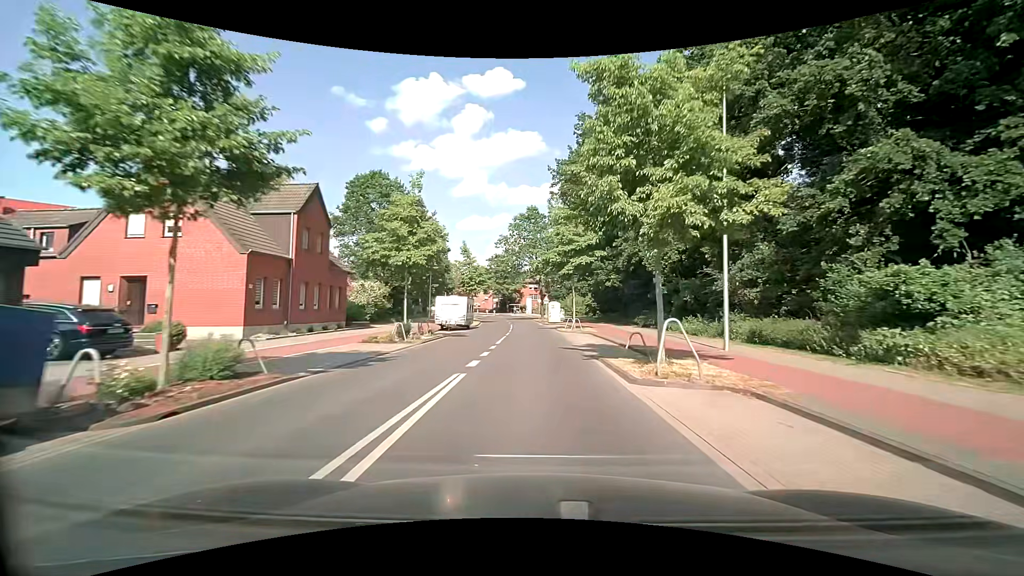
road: tertiary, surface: asphalt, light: Day
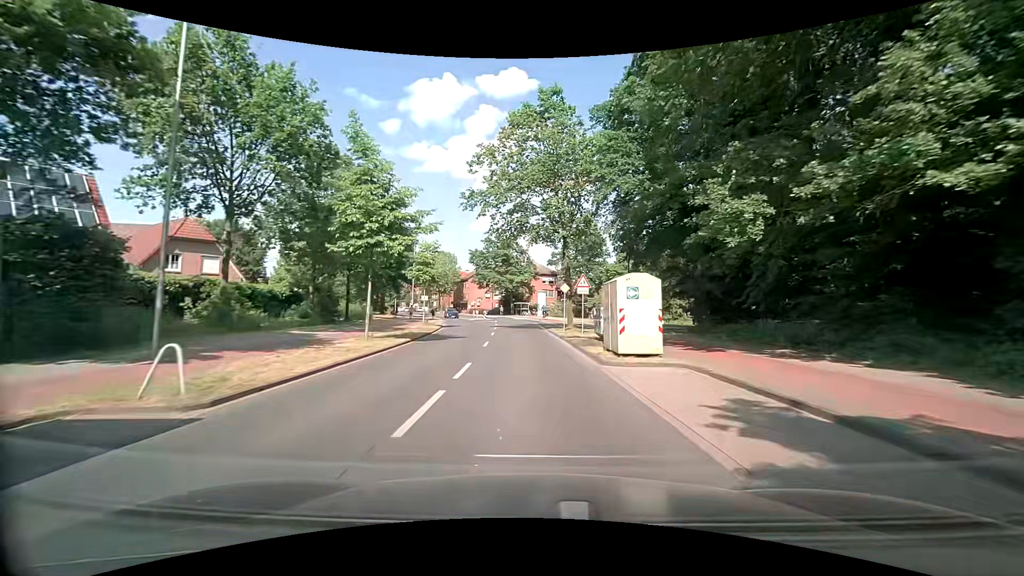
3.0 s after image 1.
(-0.2, +37.7) m; 0°
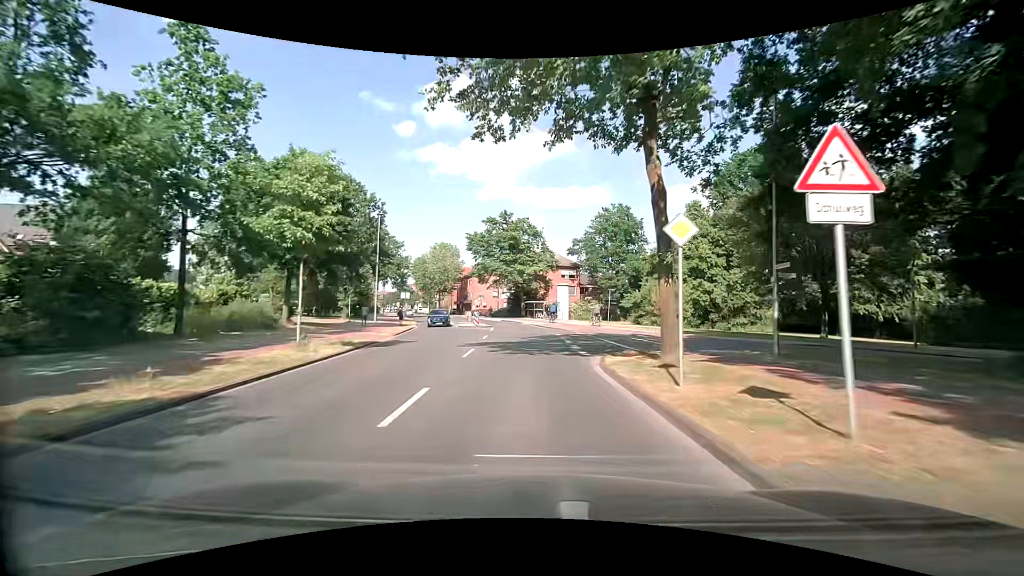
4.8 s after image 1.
(-0.7, +21.6) m; -3°
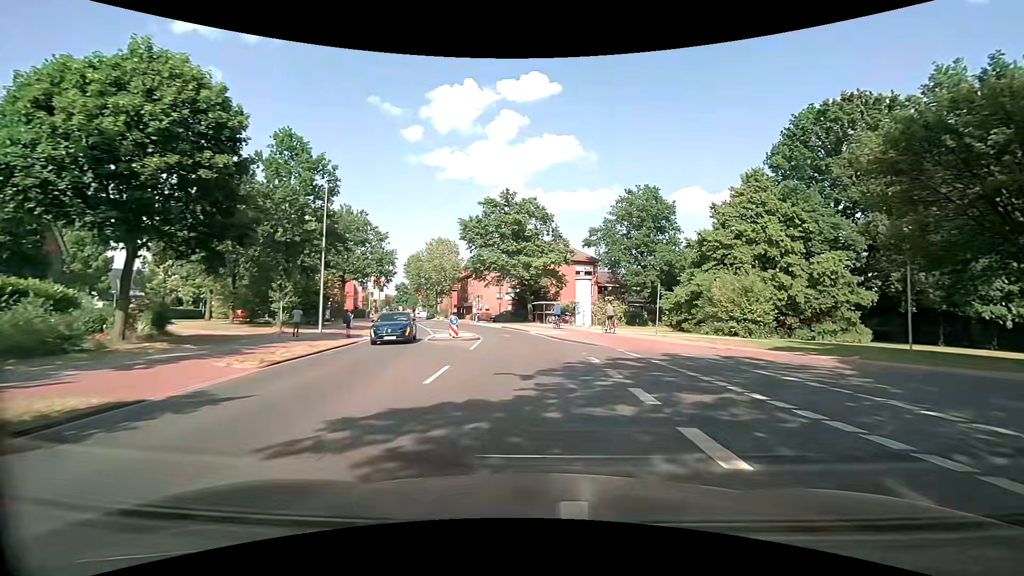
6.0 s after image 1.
(0.0, +14.0) m; -1°
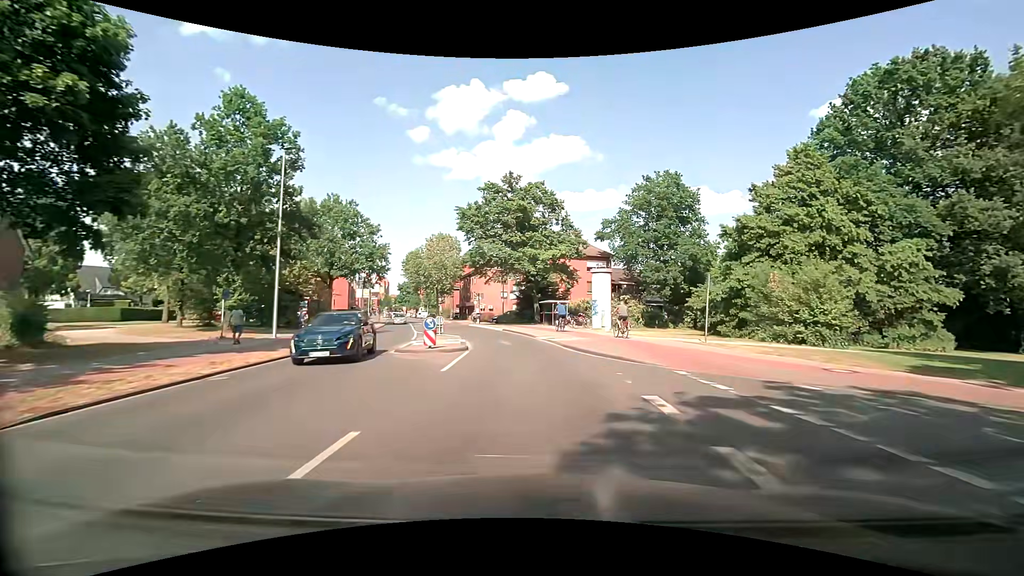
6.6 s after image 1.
(0.0, +6.9) m; 0°
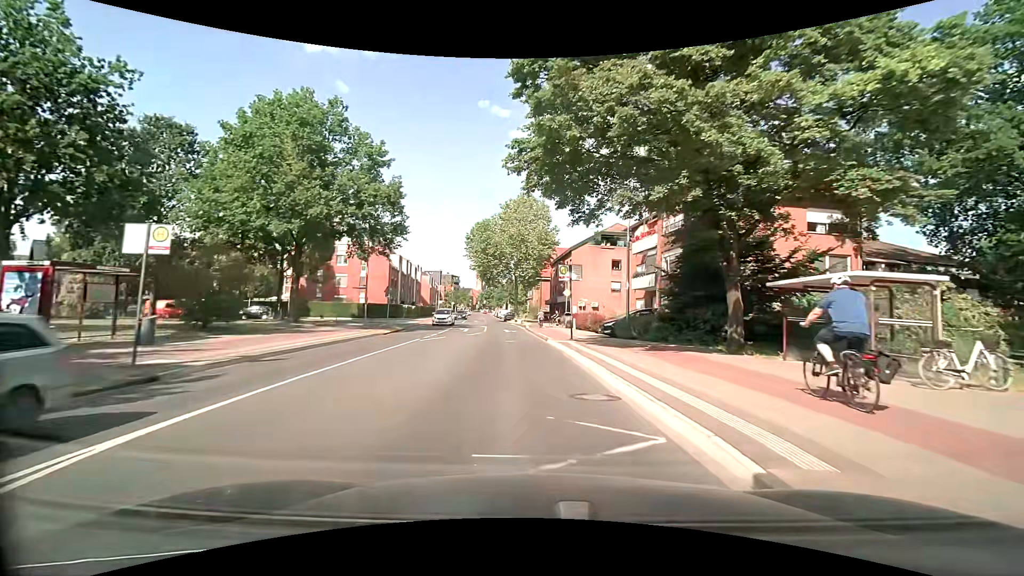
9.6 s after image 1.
(-2.9, +32.9) m; -12°
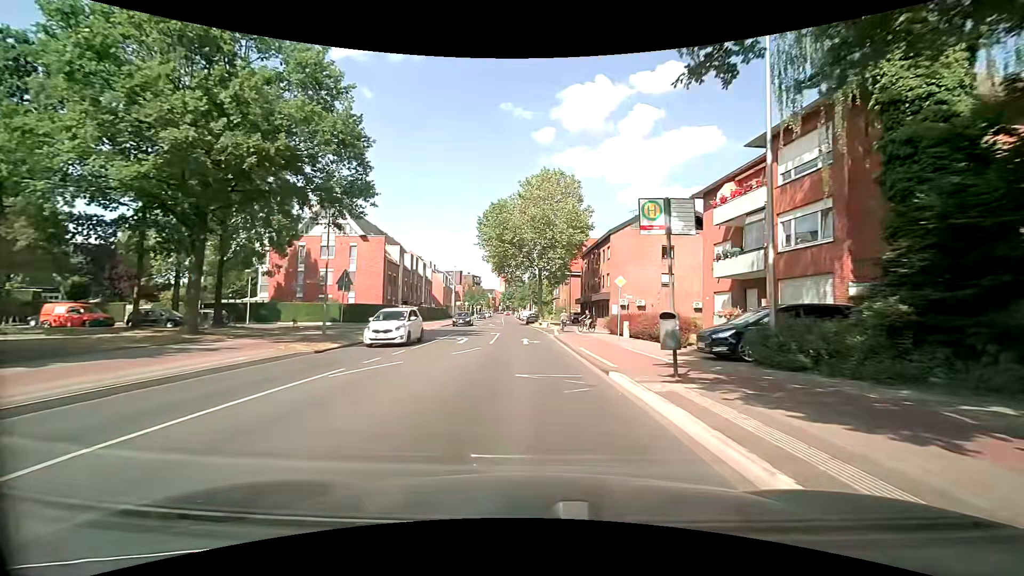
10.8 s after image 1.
(-0.3, +13.1) m; -3°
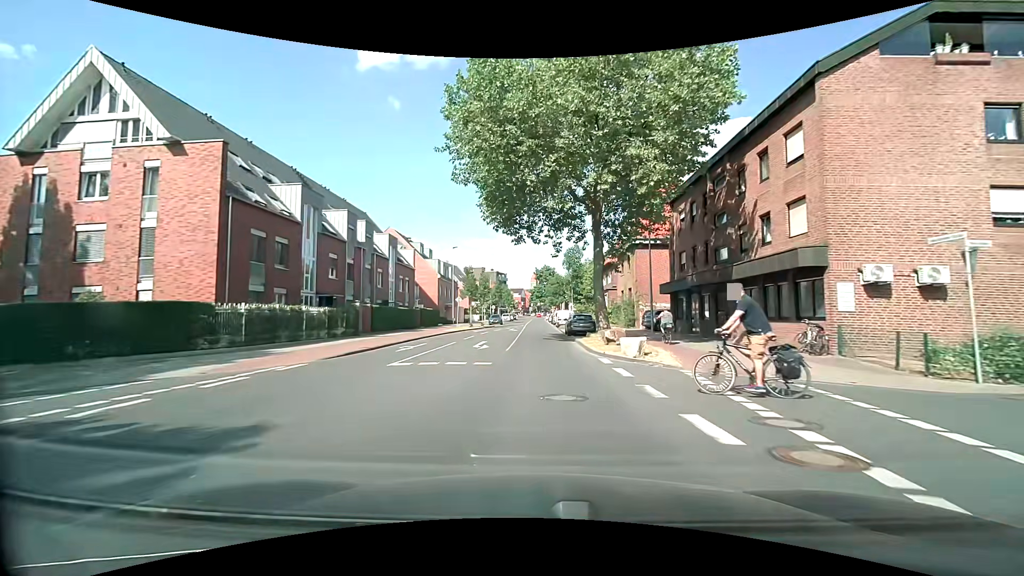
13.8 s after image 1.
(-0.5, +33.2) m; -3°
(0, +10) (0, +20) (0, +30) (0, +40) (+1, +50) (+1, +60) (+1, +70) (+1, +80) (+1, +90) (+1, +100) m
